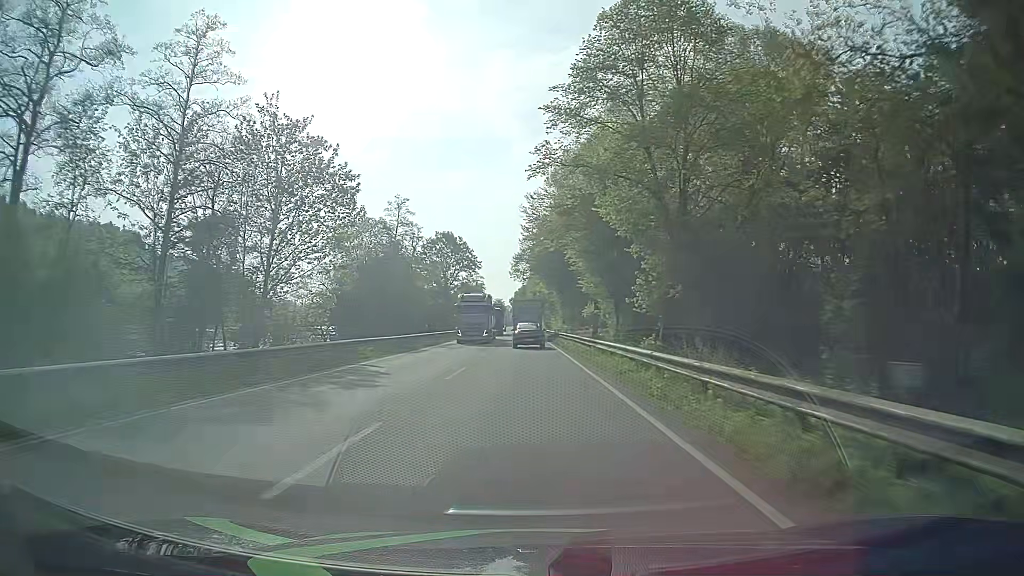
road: primary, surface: asphalt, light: Day
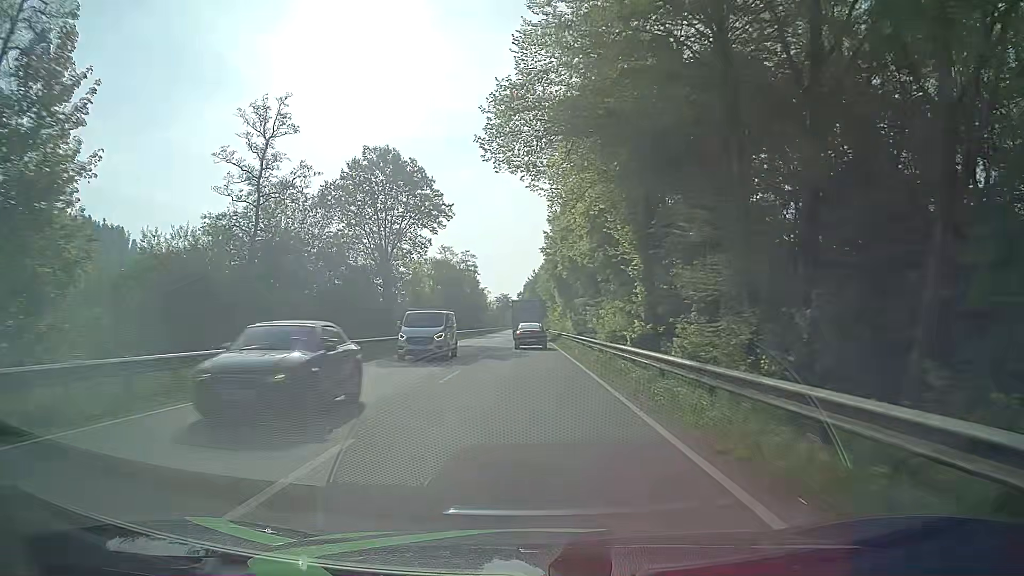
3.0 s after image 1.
(-0.9, +61.0) m; -2°
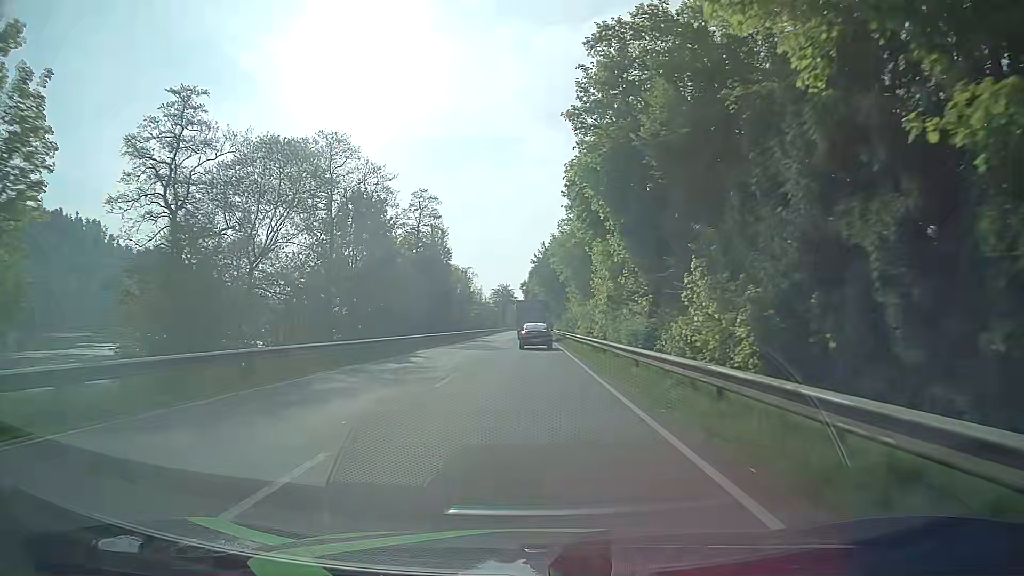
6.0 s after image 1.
(+0.2, +60.7) m; 0°
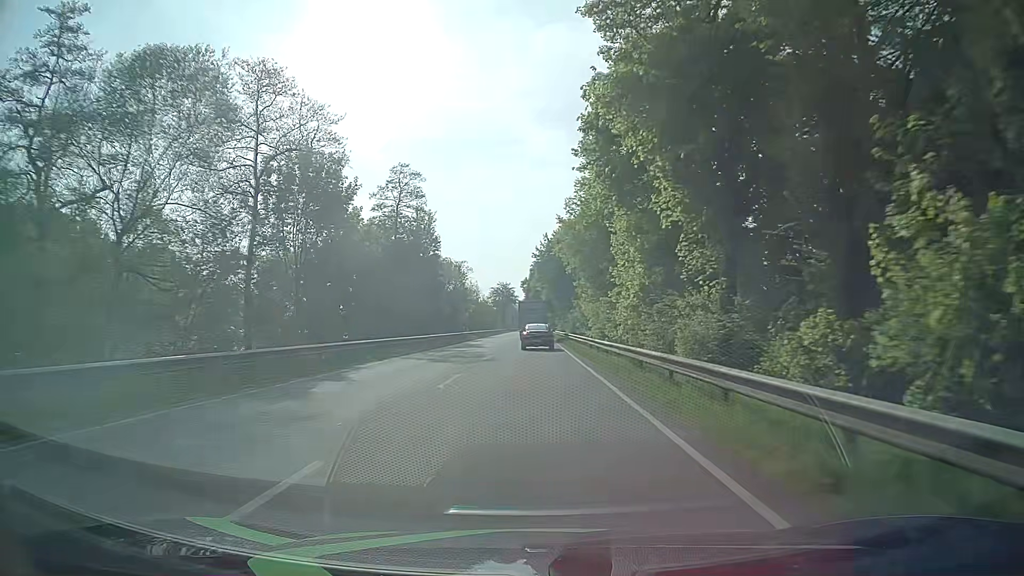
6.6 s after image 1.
(0.0, +12.2) m; 0°
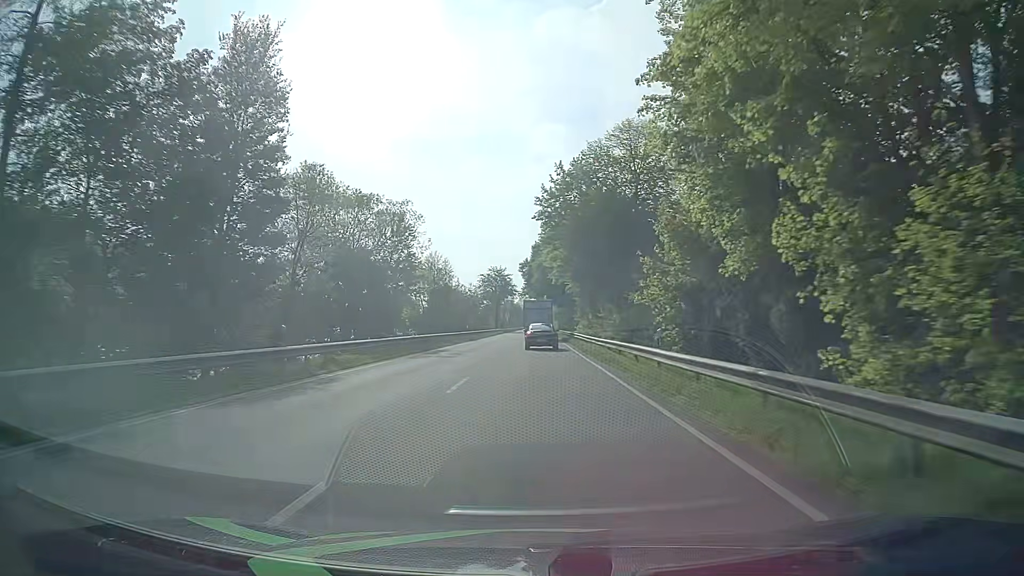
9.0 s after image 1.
(-0.2, +48.8) m; 0°
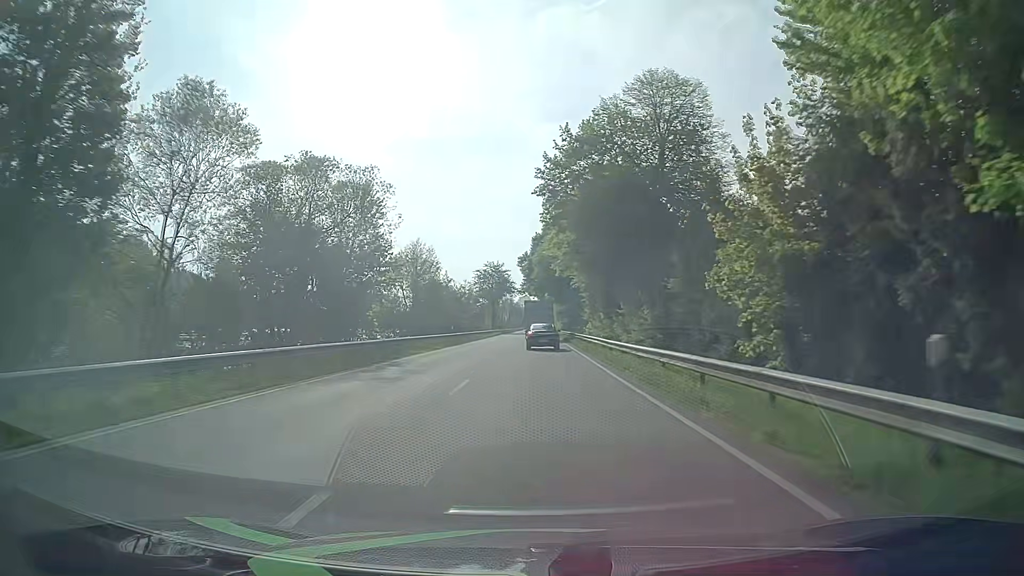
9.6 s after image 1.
(0.0, +12.2) m; 0°
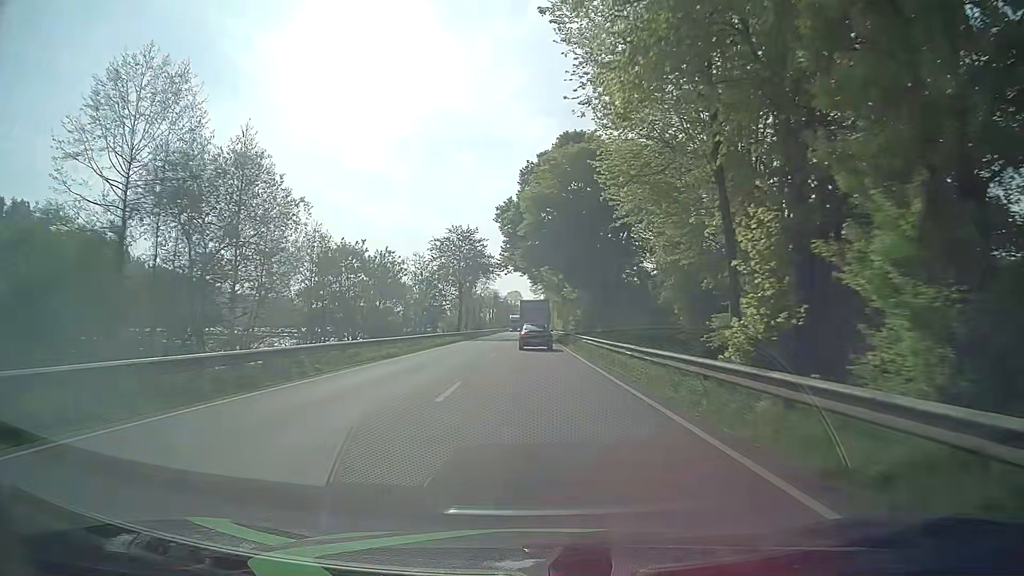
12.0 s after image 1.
(+0.1, +49.1) m; 0°
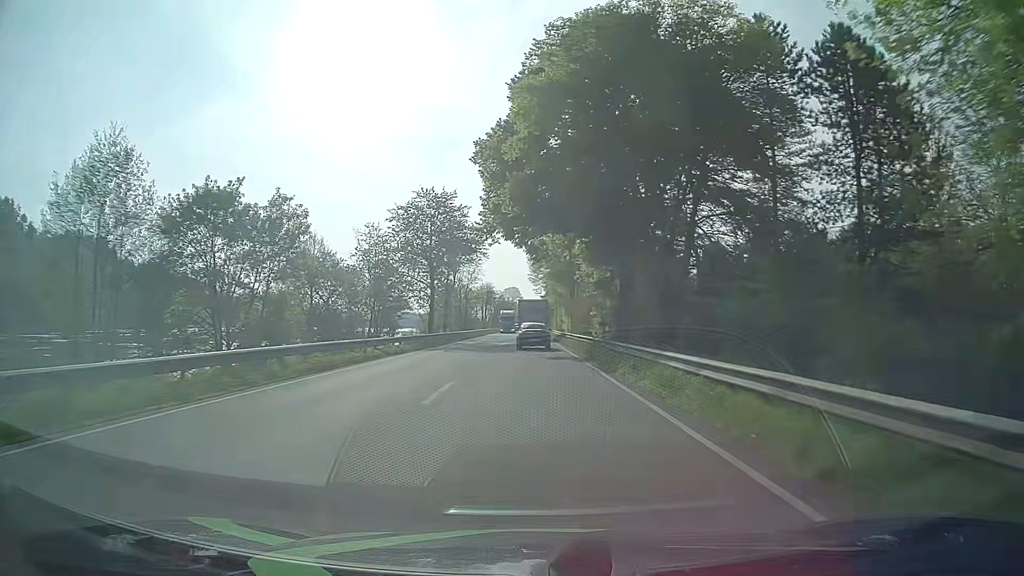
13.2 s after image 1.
(+0.1, +24.5) m; +1°
(0, +10) (0, +20) (0, +30) (-1, +40) (-1, +50) (-1, +60) (-1, +70) (-1, +80) (-2, +90) (-2, +100) m
